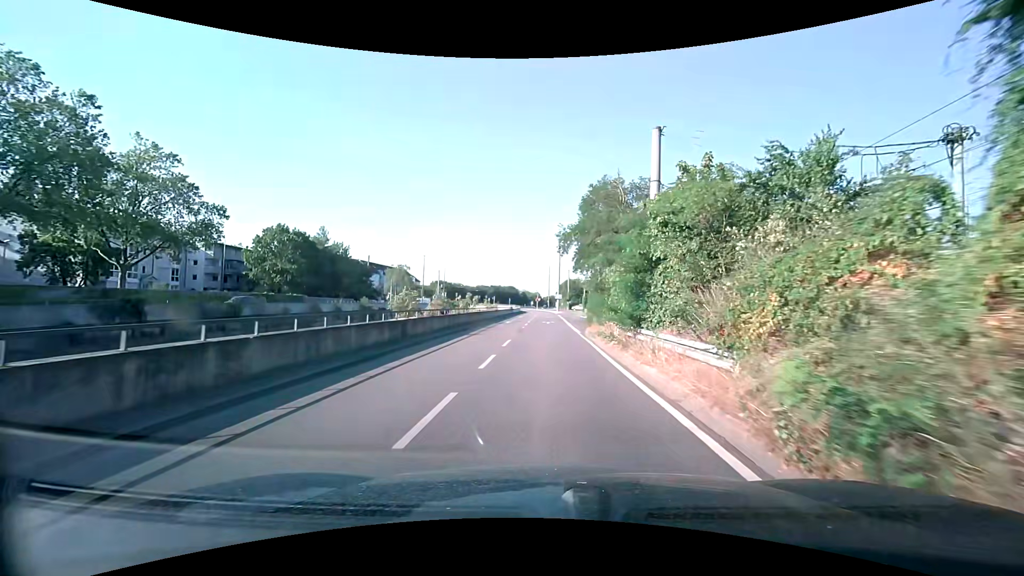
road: trunk_link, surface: asphalt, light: Day
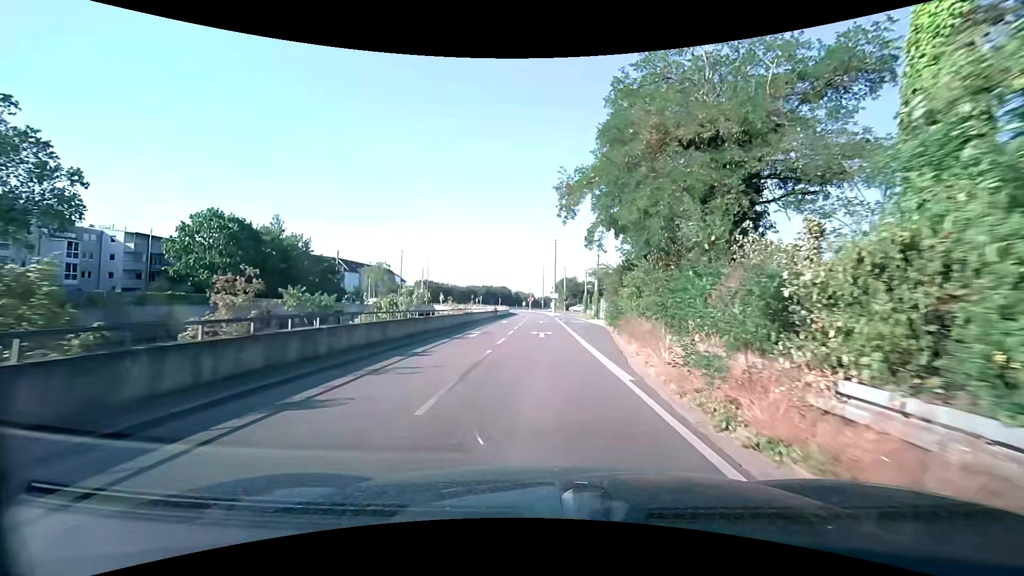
(+0.2, +16.5) m; +1°
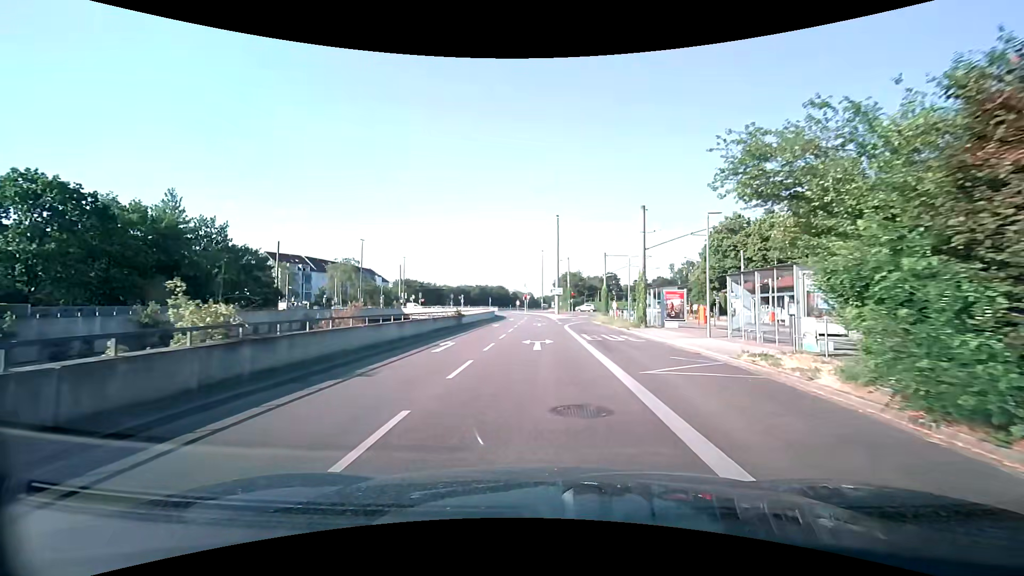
(+0.1, +26.6) m; 0°
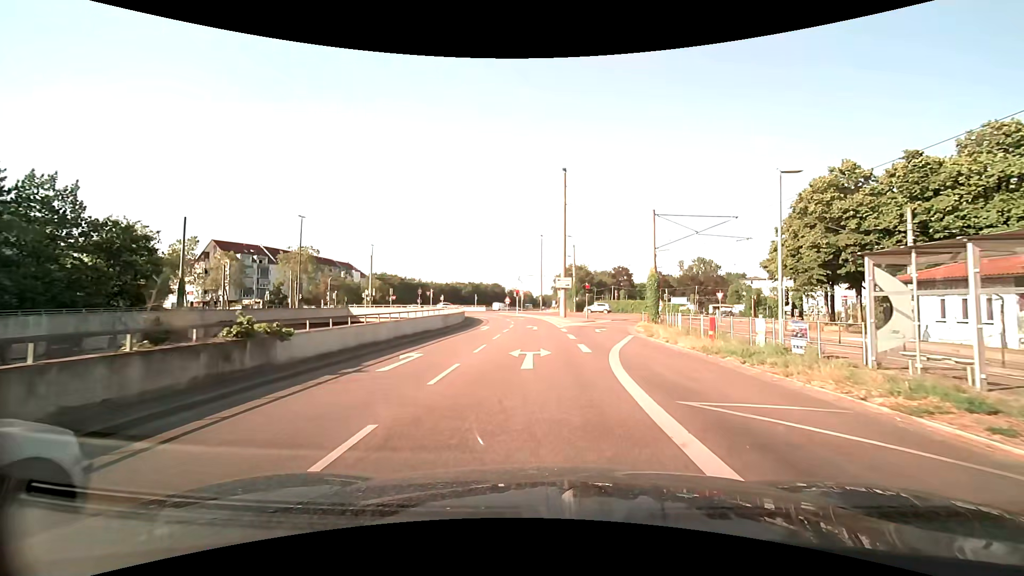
(+0.2, +24.6) m; +1°
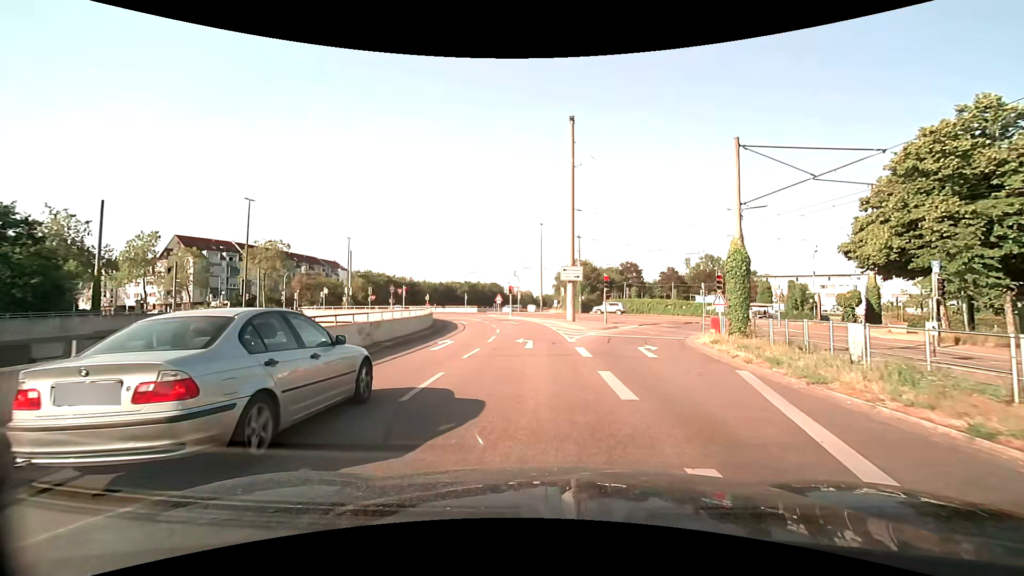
(0.0, +13.3) m; 0°
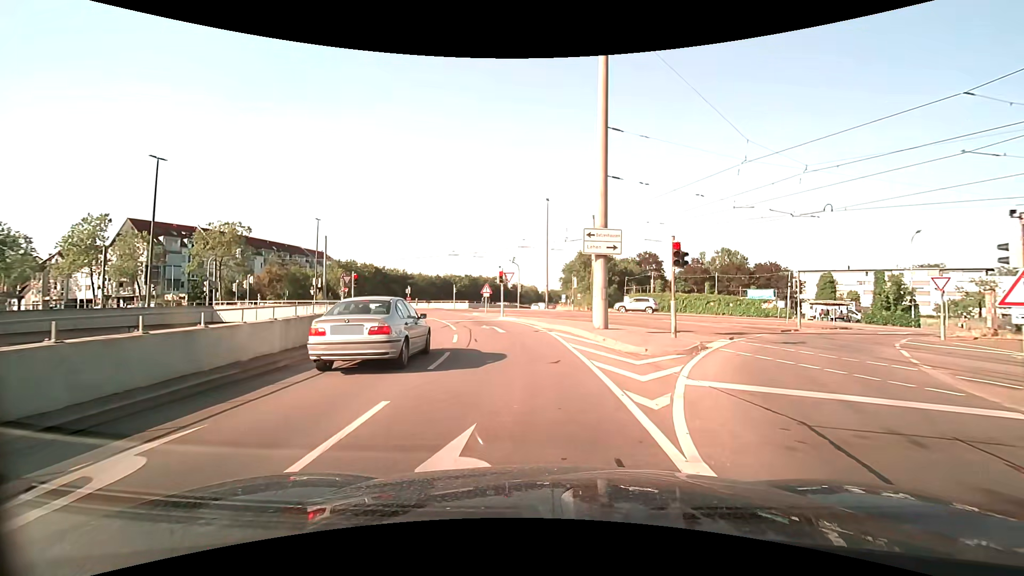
(-0.1, +15.7) m; -1°
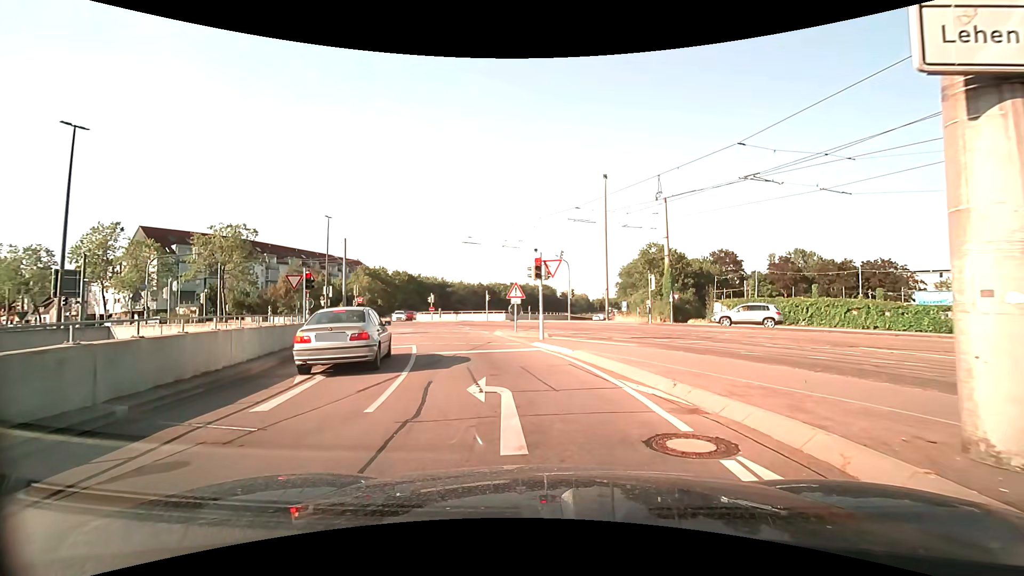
(-0.7, +15.0) m; -7°
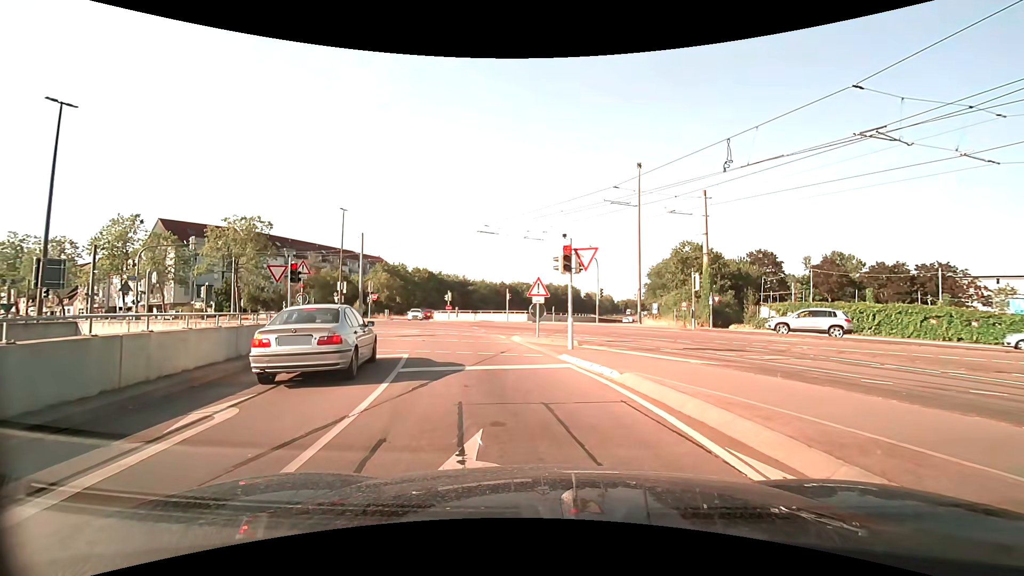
(-0.1, +3.9) m; -1°
